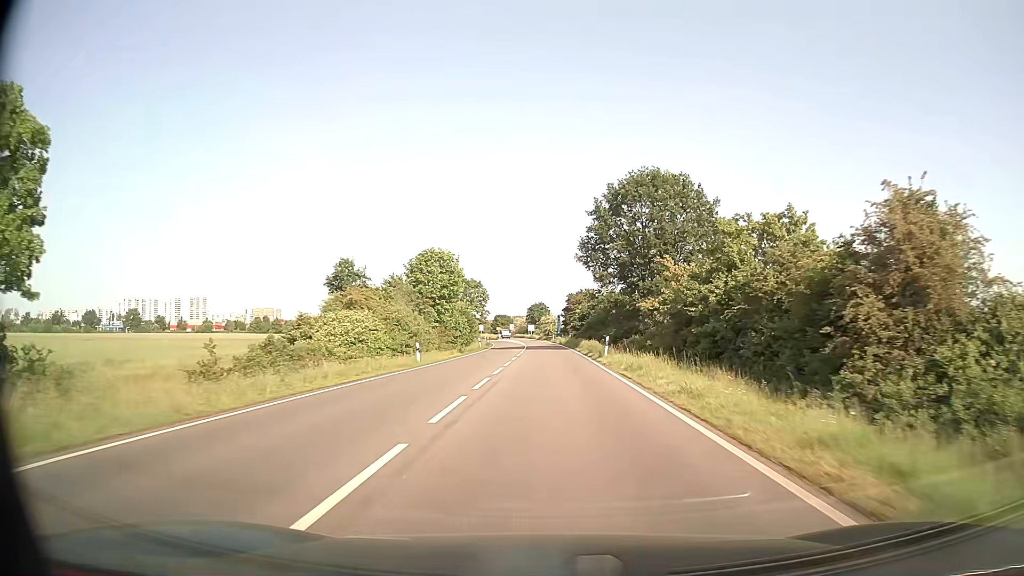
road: primary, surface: asphalt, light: Day
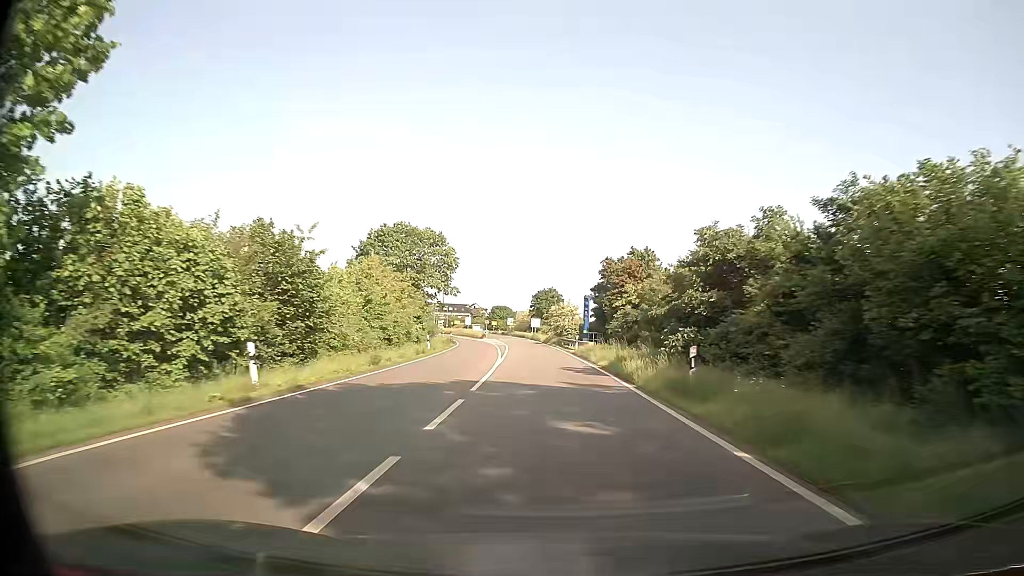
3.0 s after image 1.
(0.0, +55.5) m; 0°
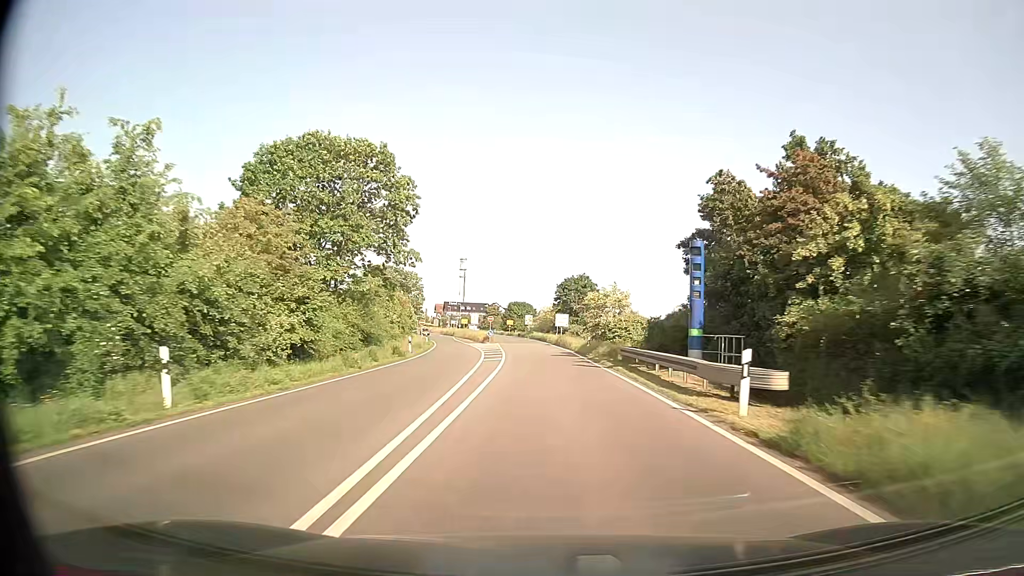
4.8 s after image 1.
(-0.6, +33.2) m; -2°
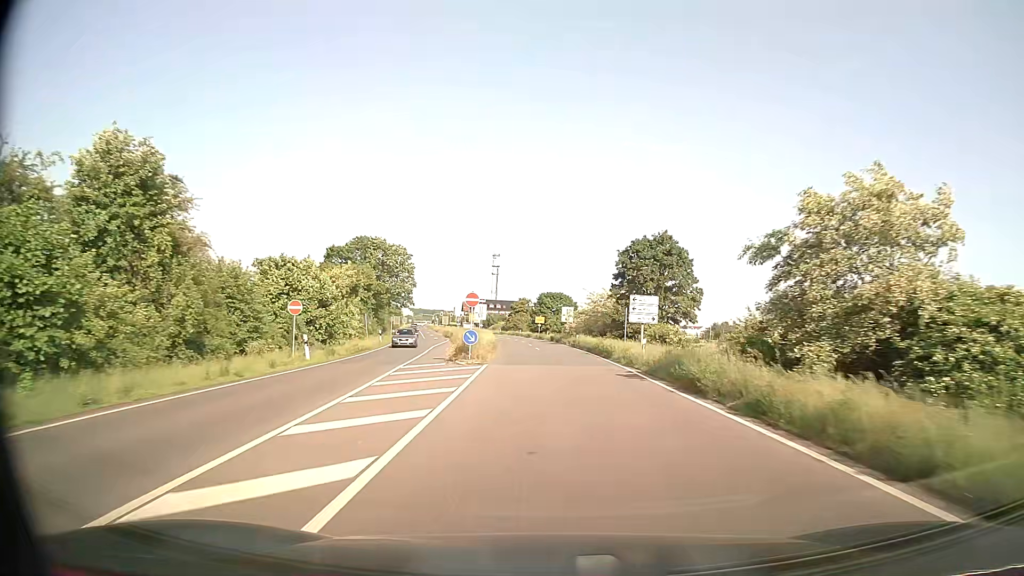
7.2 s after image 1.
(-1.3, +43.9) m; -3°
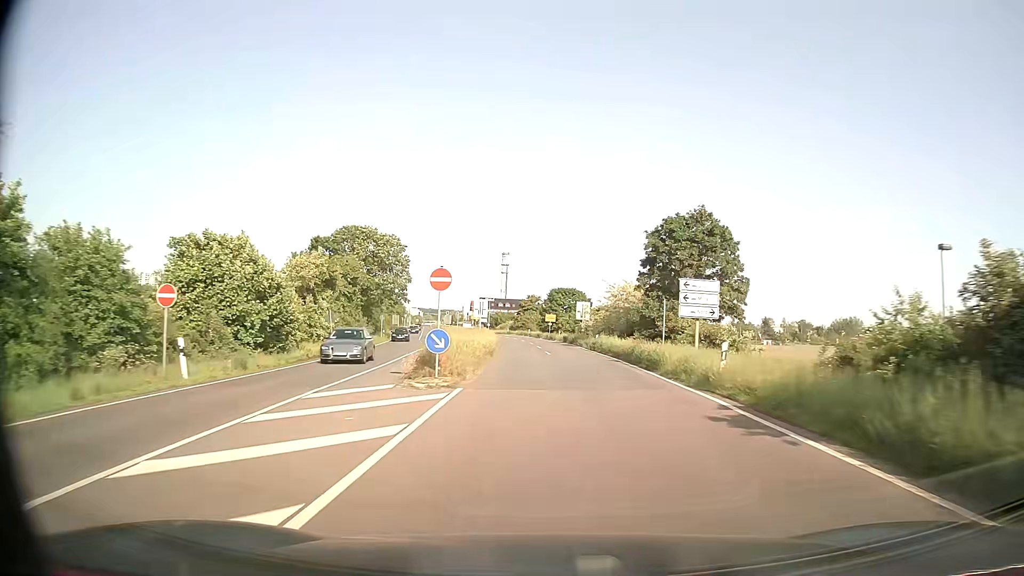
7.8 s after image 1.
(-0.1, +10.8) m; -1°
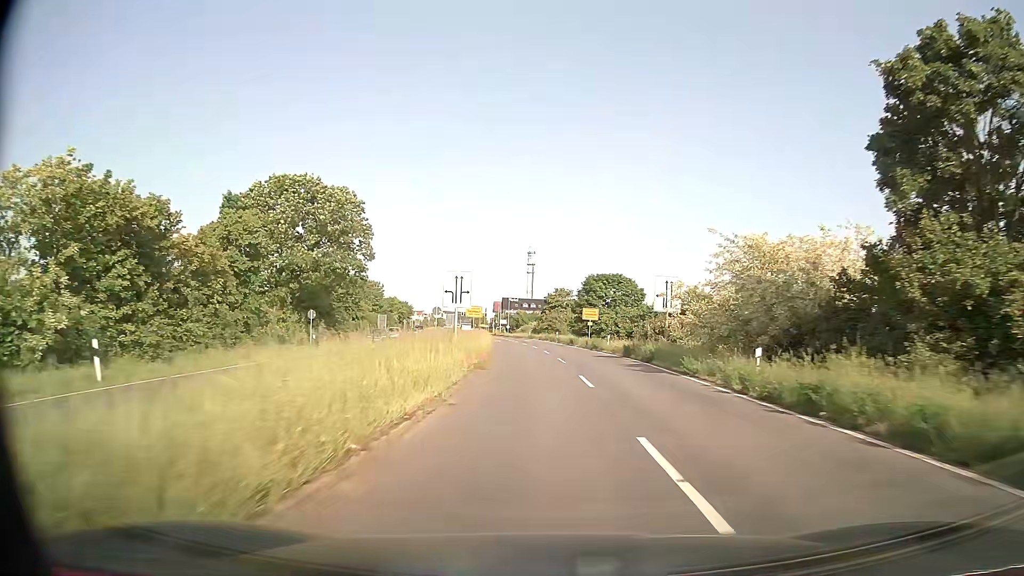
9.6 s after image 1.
(-0.7, +31.7) m; -2°
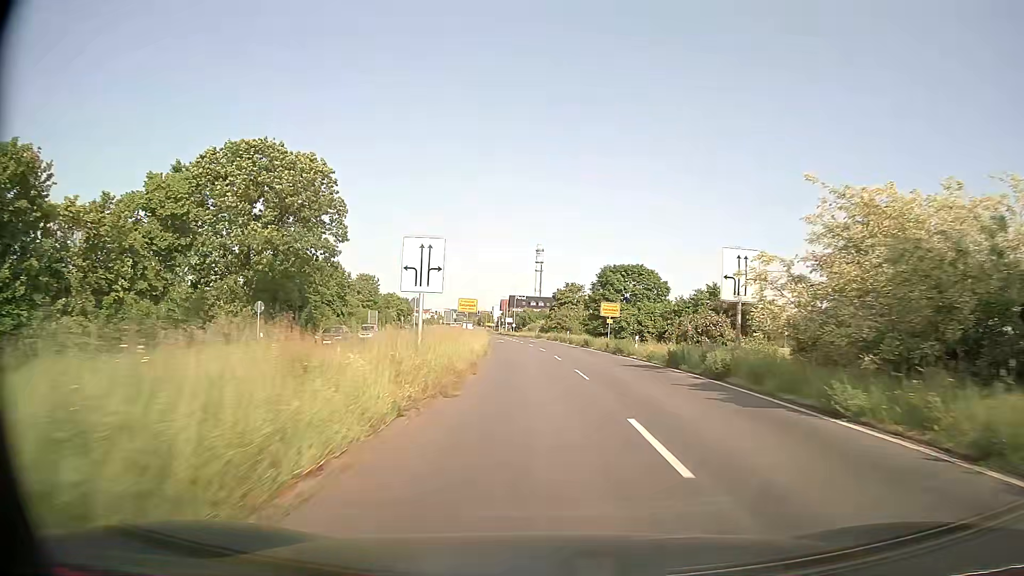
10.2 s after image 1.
(-0.1, +10.3) m; -1°
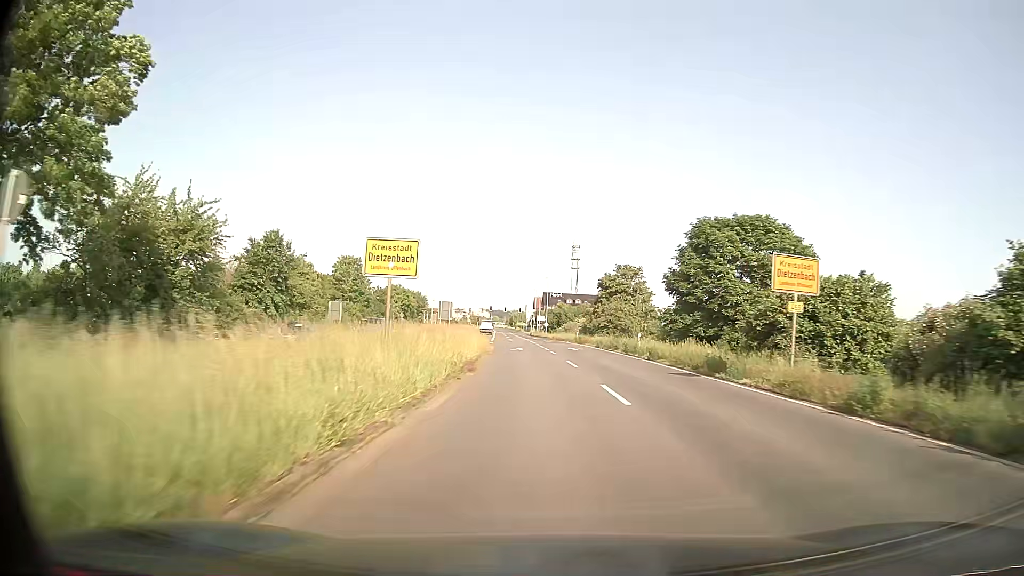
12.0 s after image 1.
(-0.7, +30.2) m; -3°
(0, +10) (0, +20) (-1, +30) (-2, +40) (-3, +50) (-4, +60) (-6, +70) (-7, +80) (-8, +89) (-9, +99) m
